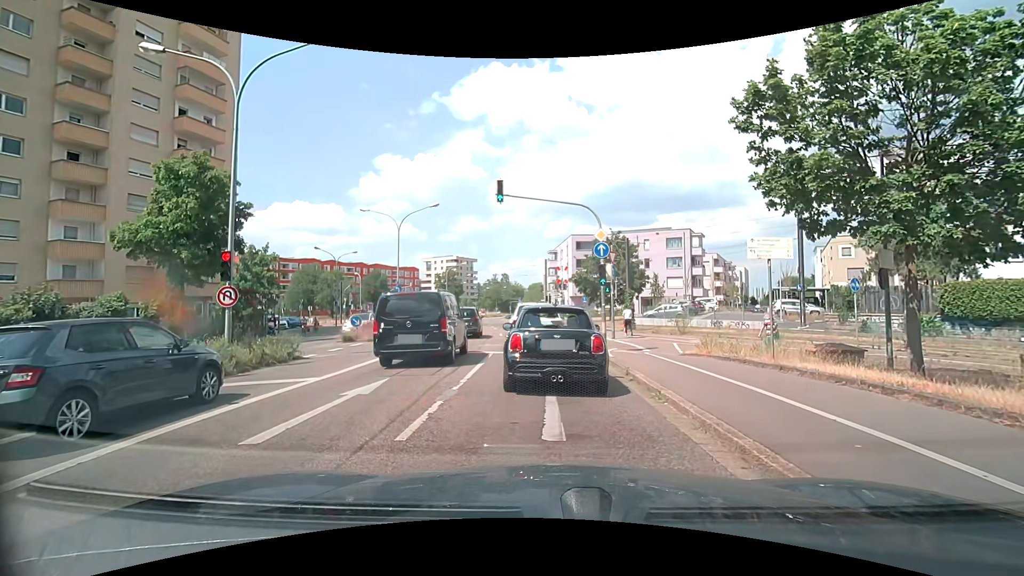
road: secondary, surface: asphalt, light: Day
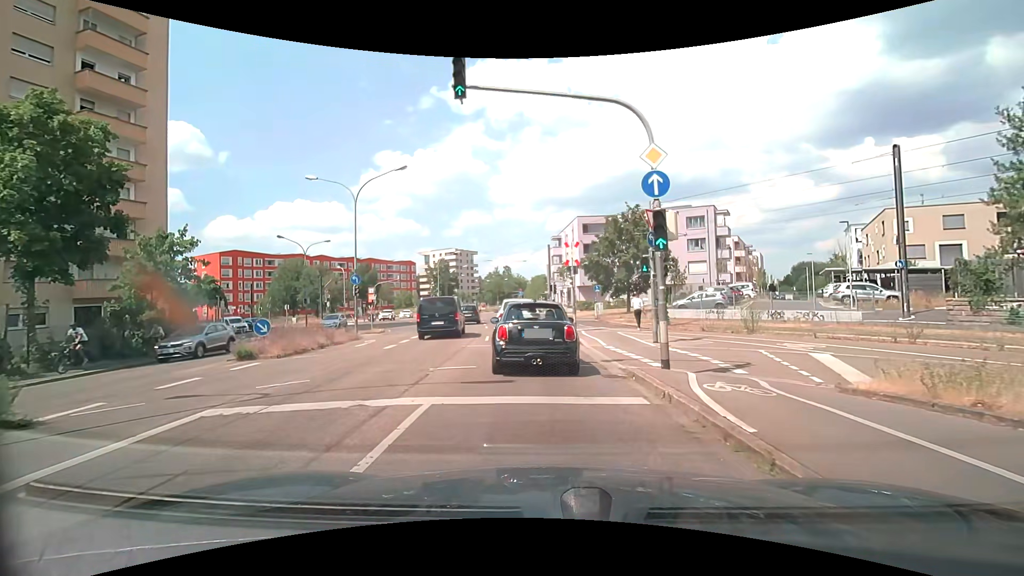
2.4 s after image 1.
(+0.1, +9.6) m; 0°
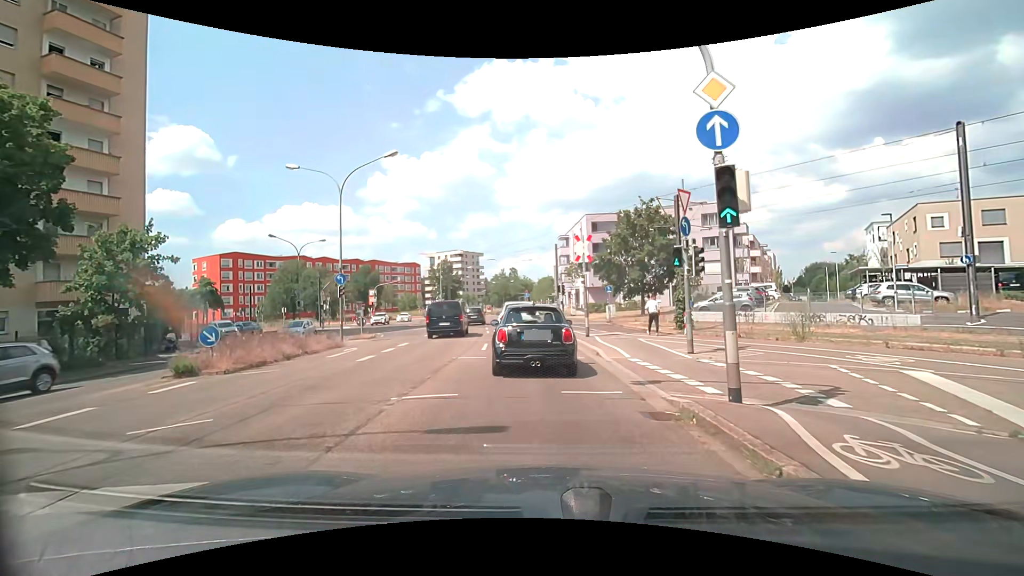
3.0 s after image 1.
(0.0, +3.3) m; -1°
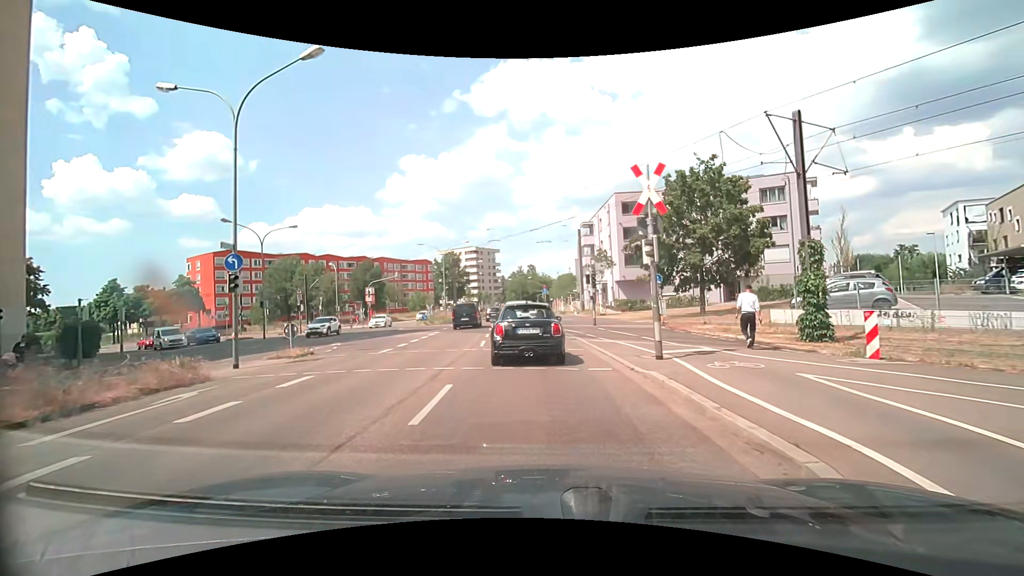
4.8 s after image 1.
(-0.2, +10.9) m; -4°
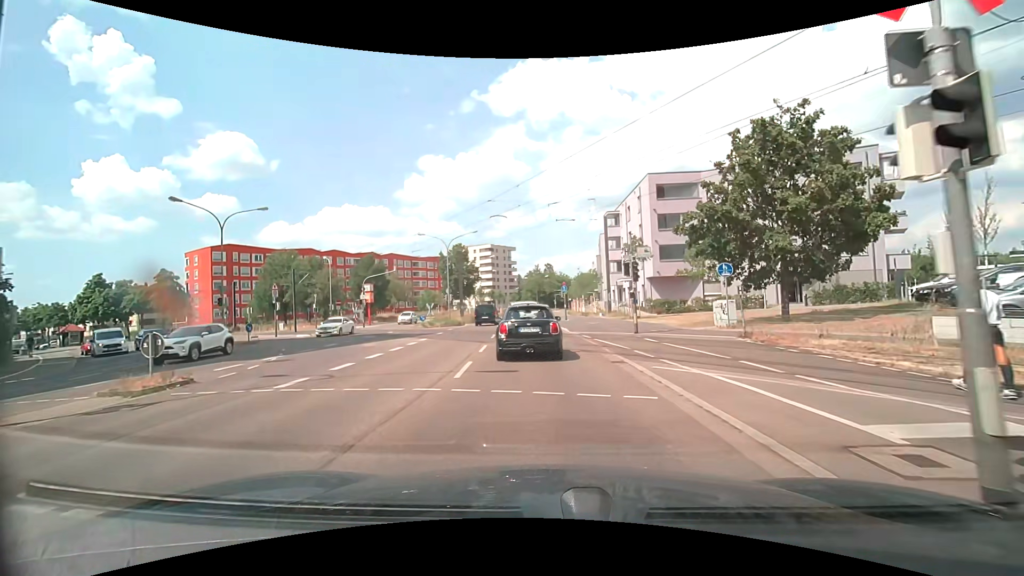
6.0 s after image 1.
(0.0, +8.3) m; -1°
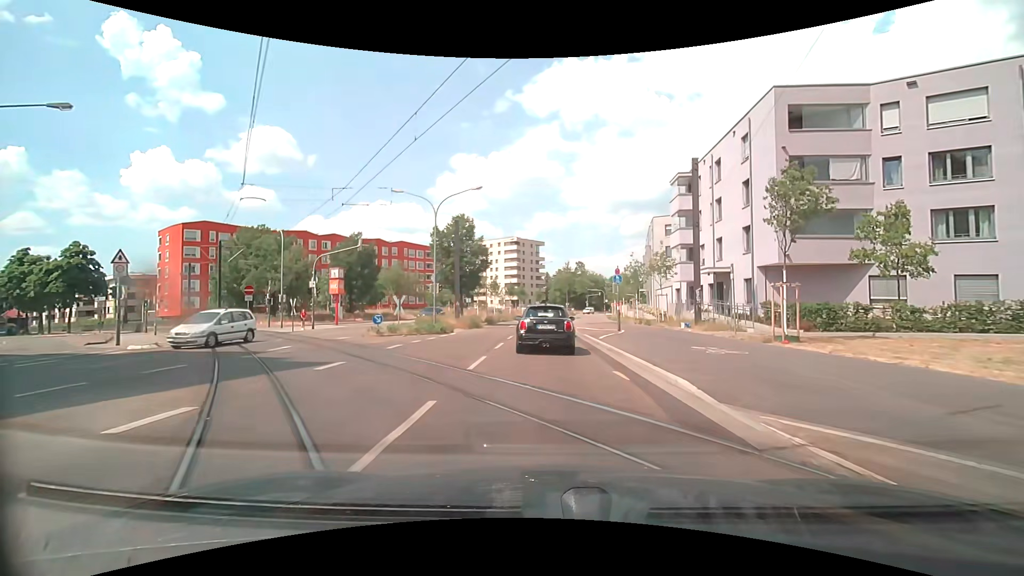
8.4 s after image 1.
(-0.7, +19.2) m; -4°
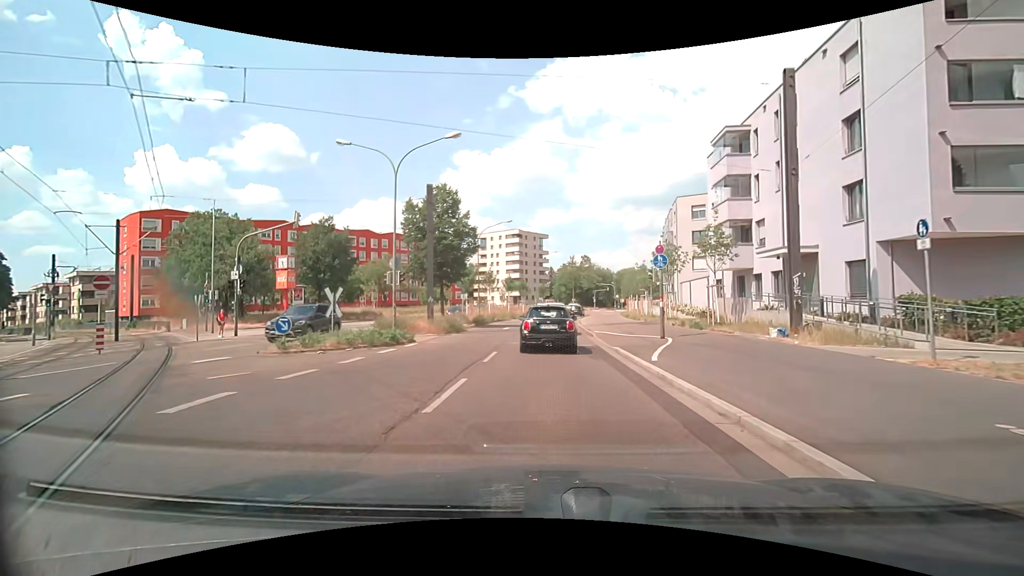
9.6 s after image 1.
(+0.1, +10.2) m; +1°
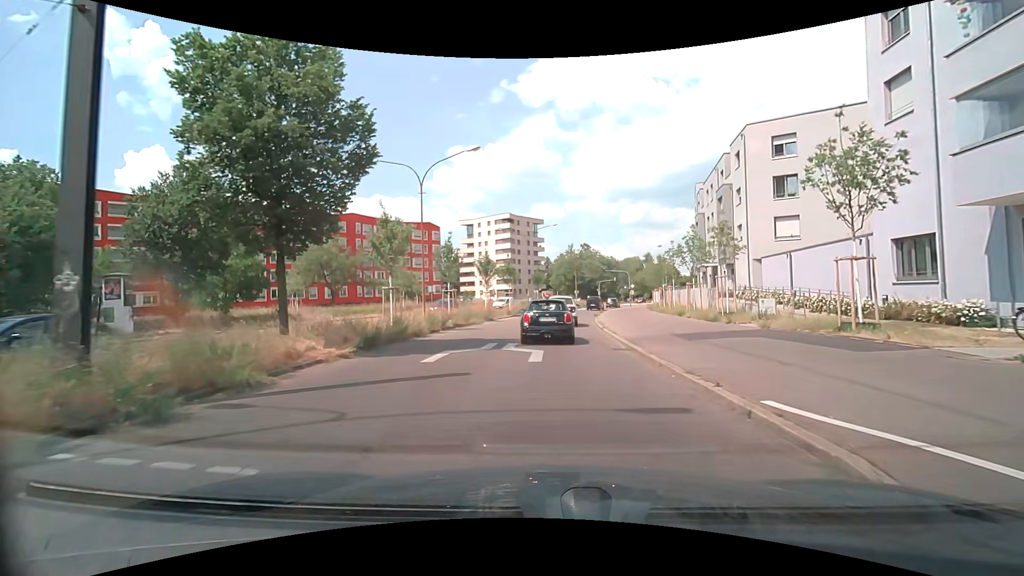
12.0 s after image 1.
(-0.2, +21.1) m; -1°
(0, +10) (0, +20) (+1, +30) (+2, +40) (+3, +50) (+5, +60) (+7, +69) (+10, +79) (+13, +89) (+16, +98) m
